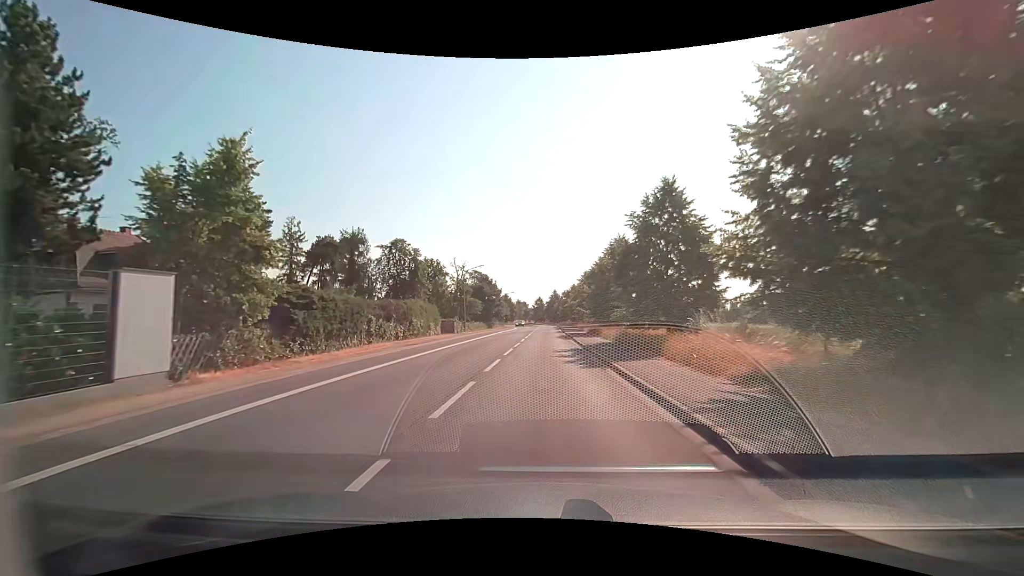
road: secondary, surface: asphalt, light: Day
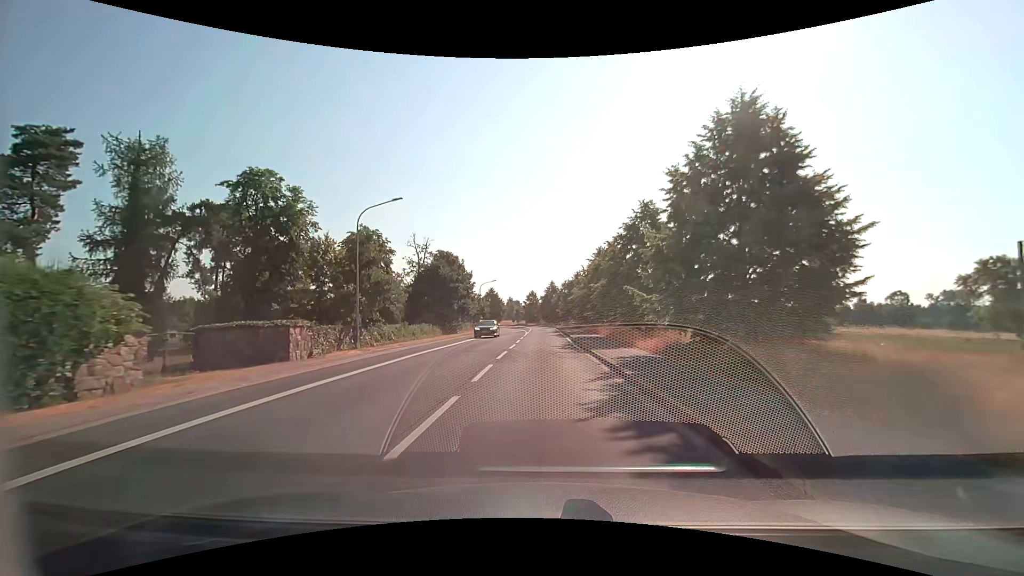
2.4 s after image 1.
(+0.1, +32.3) m; 0°
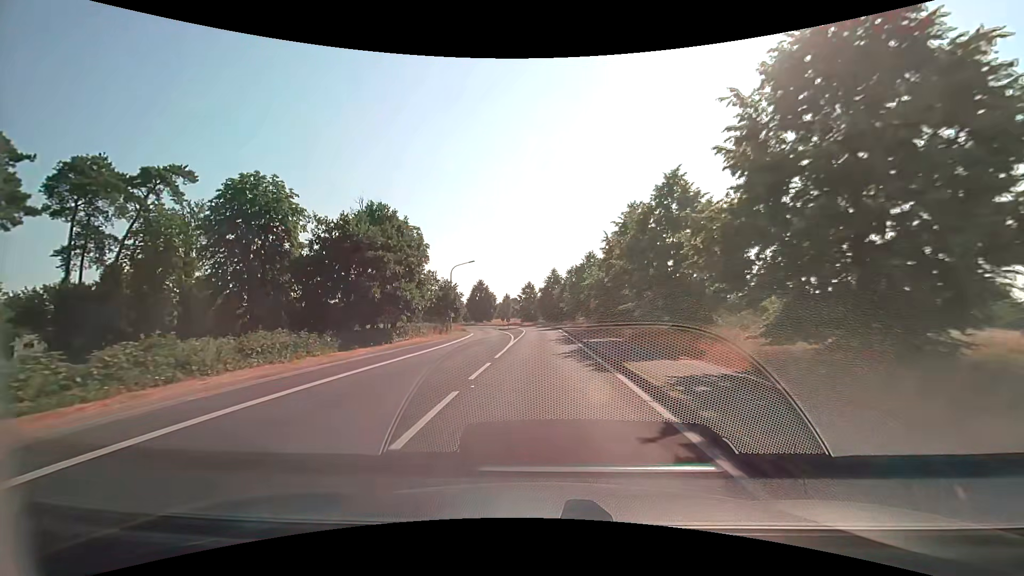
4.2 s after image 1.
(+0.2, +24.3) m; 0°
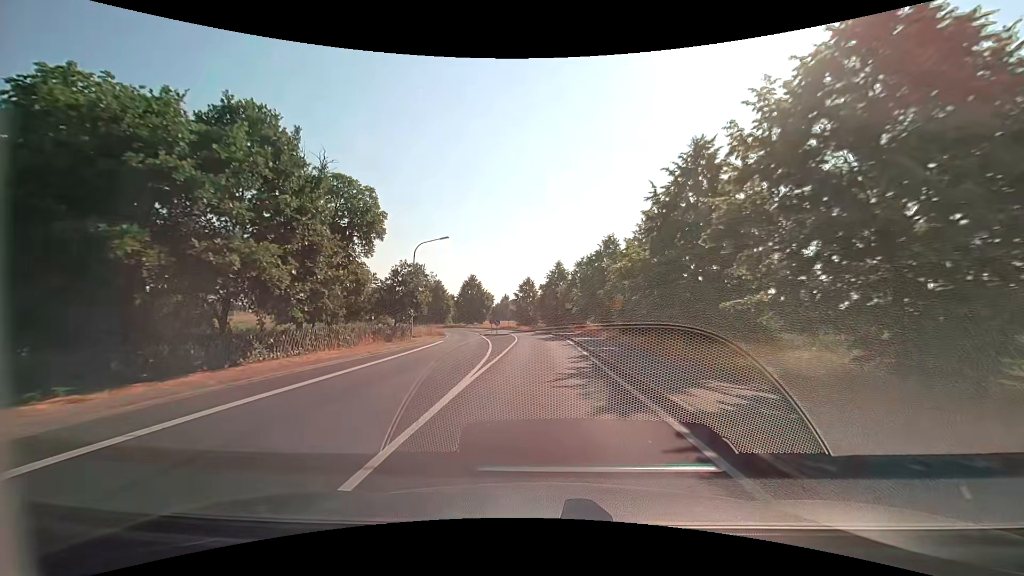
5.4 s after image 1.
(-0.1, +16.2) m; 0°
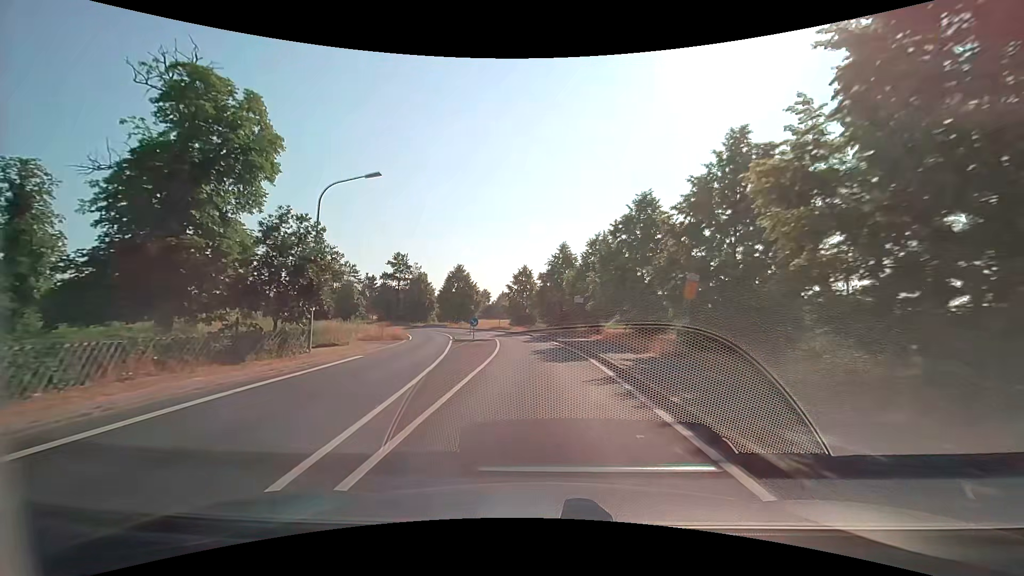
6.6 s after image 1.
(0.0, +16.2) m; 0°
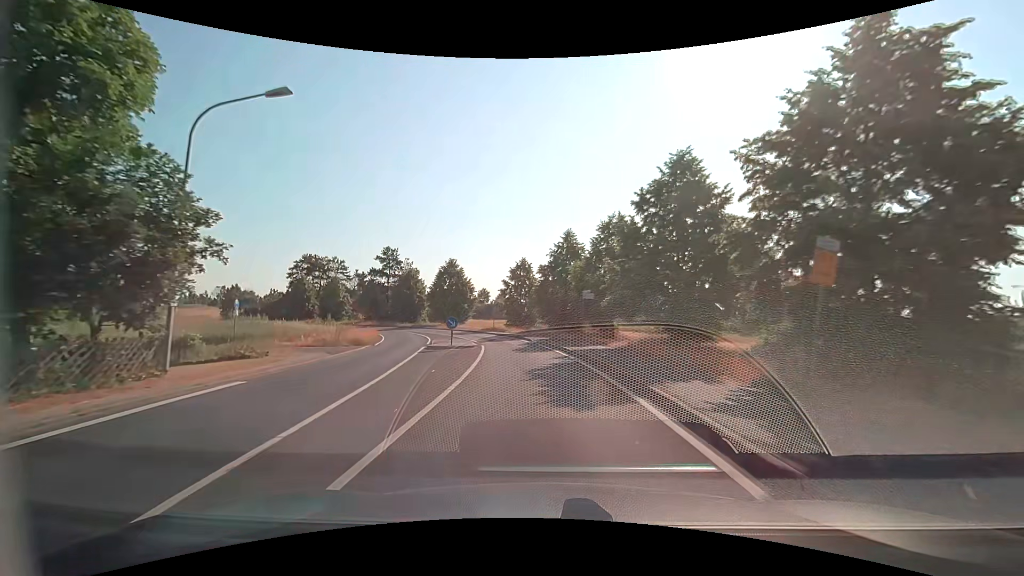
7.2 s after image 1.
(0.0, +8.1) m; 0°
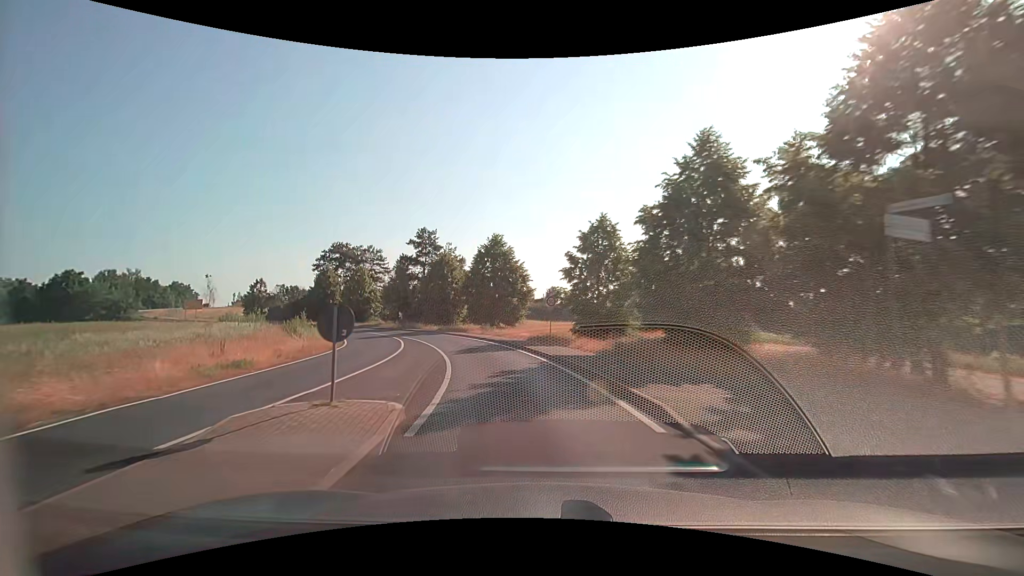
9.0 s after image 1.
(-1.1, +24.3) m; -8°
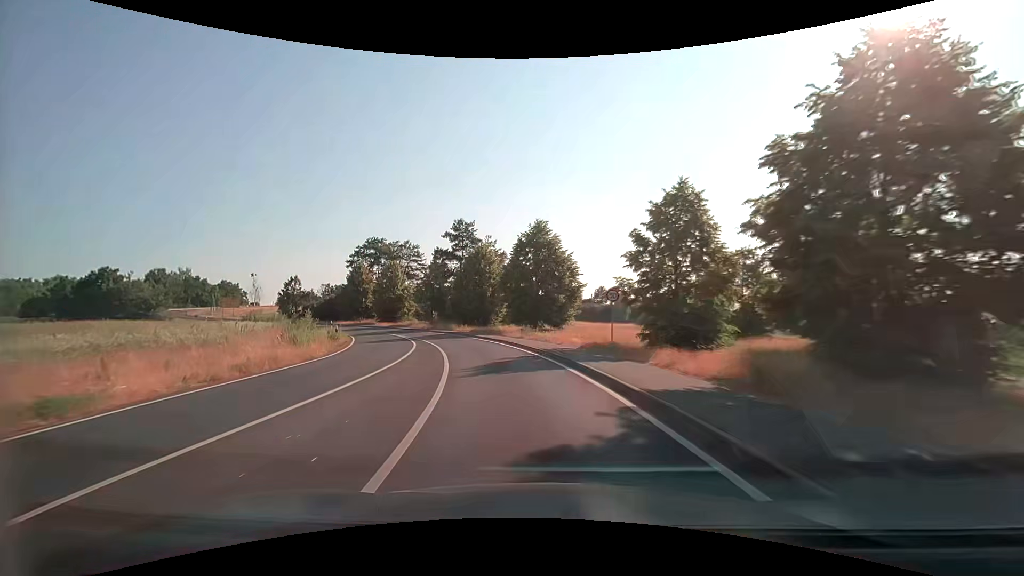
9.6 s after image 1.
(-0.4, +8.1) m; -5°
(-1, +10) (-2, +20) (-5, +30) (-8, +39) (-13, +48) (-18, +56) (-25, +64) (-32, +71) (-40, +77) (-48, +83) m
